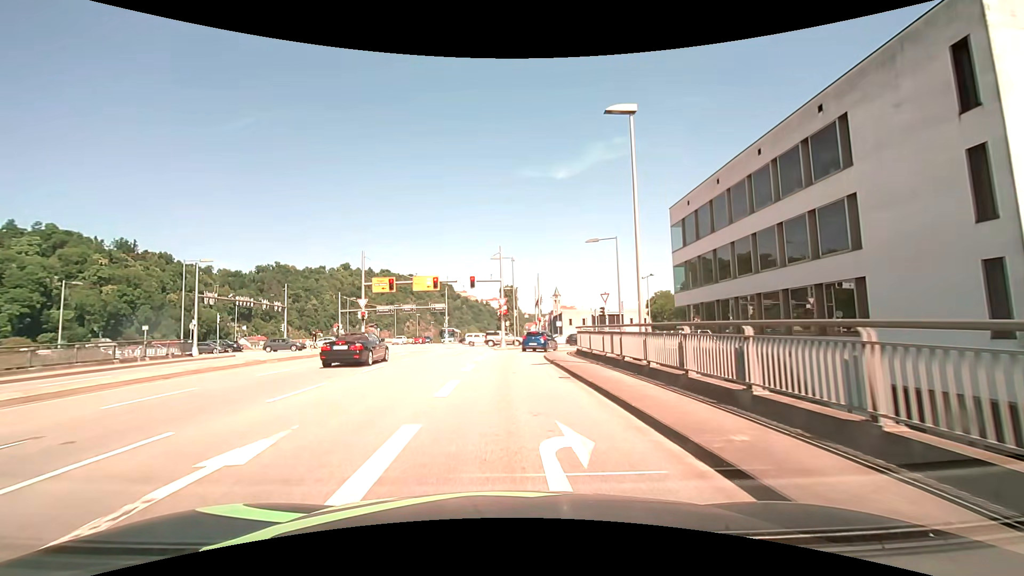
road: primary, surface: asphalt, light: Day
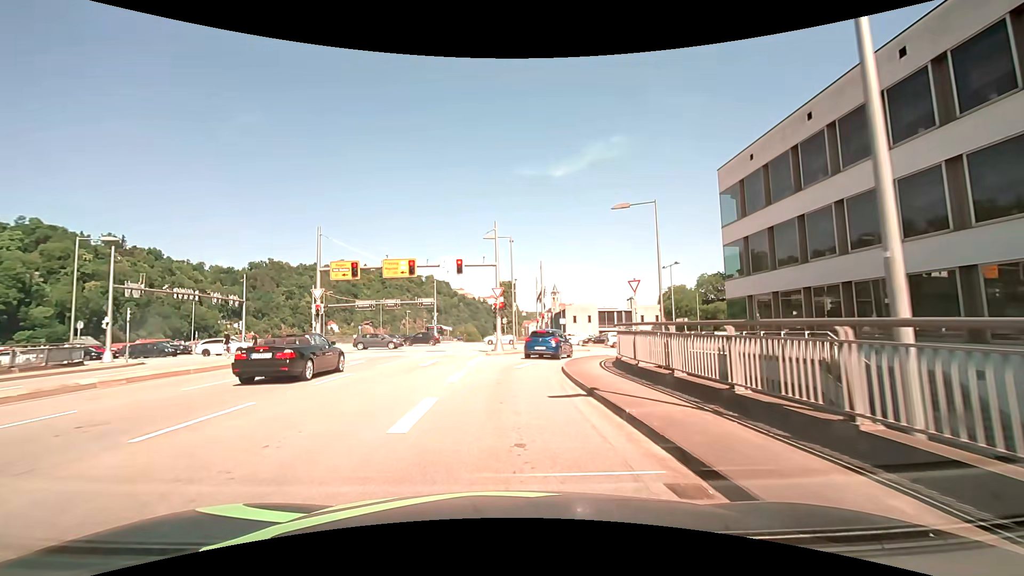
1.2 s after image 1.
(+0.1, +9.4) m; +1°
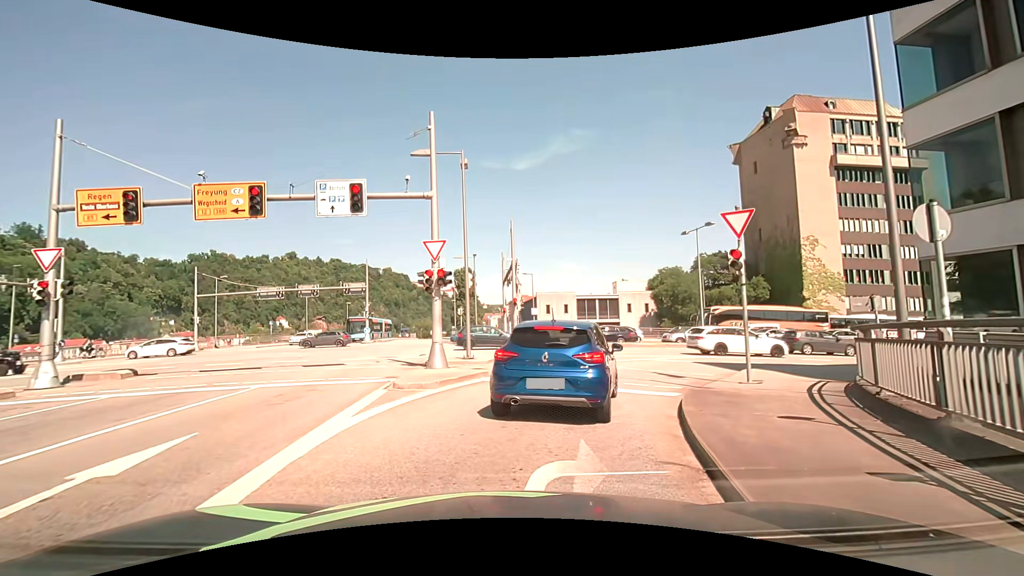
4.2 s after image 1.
(+0.1, +15.9) m; +3°
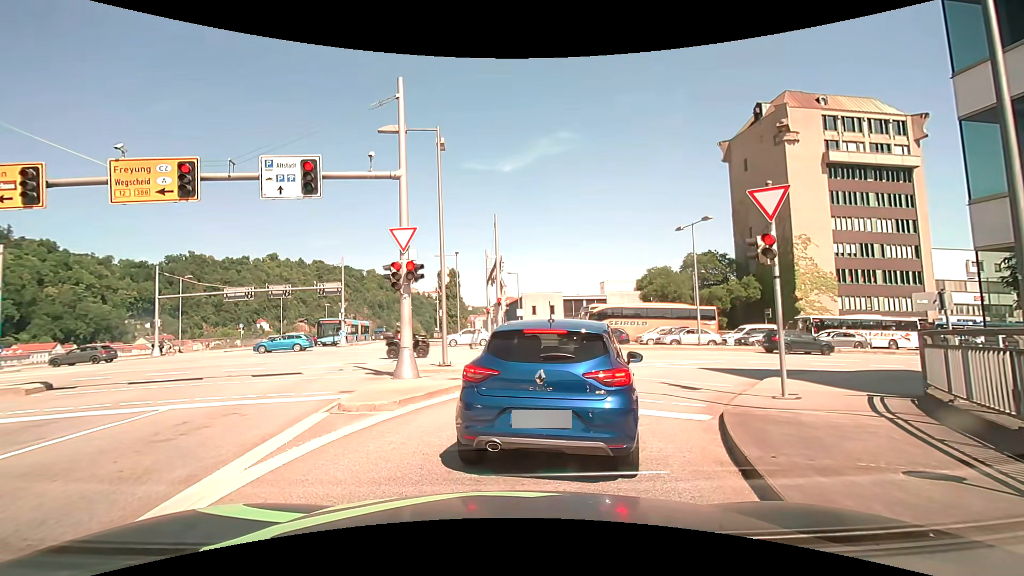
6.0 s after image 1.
(+0.1, +2.3) m; +2°
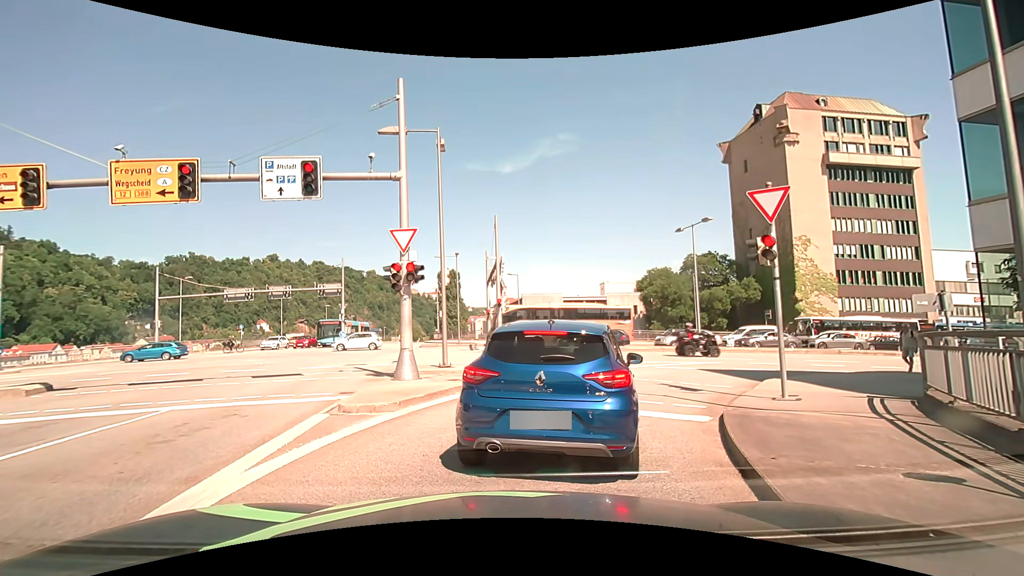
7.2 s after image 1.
(0.0, +0.1) m; 0°
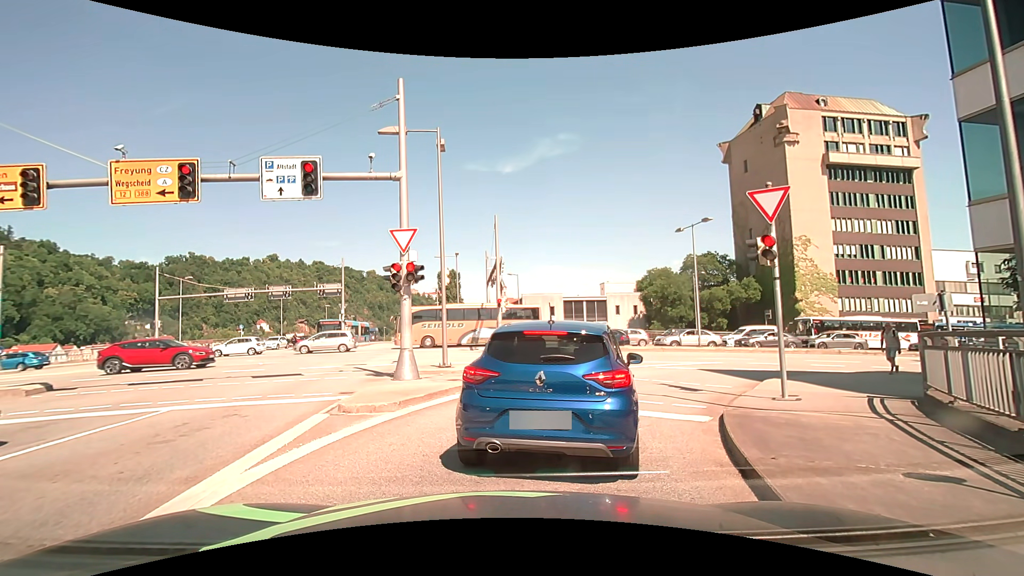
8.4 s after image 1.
(0.0, 0.0) m; 0°
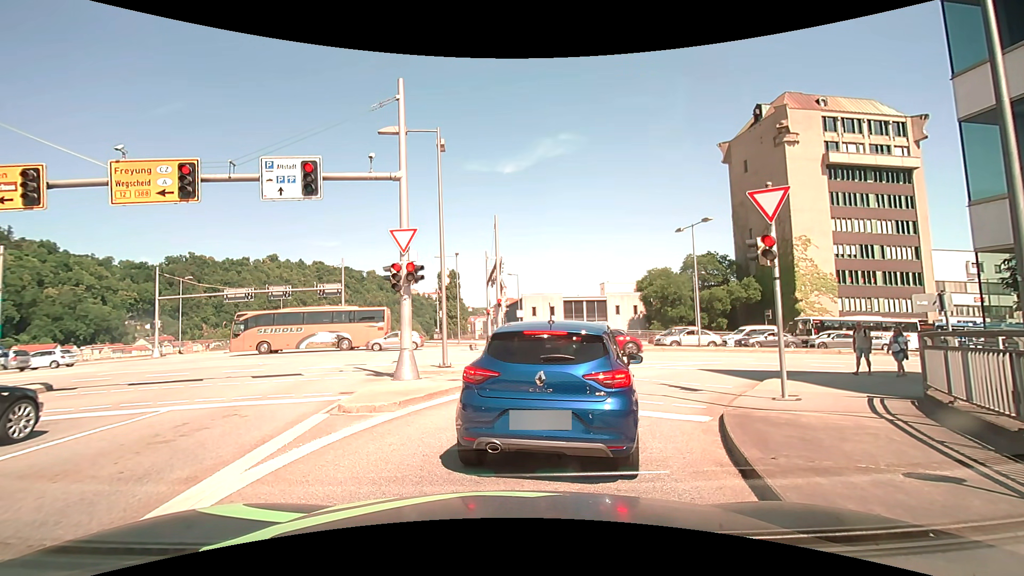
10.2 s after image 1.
(0.0, 0.0) m; 0°
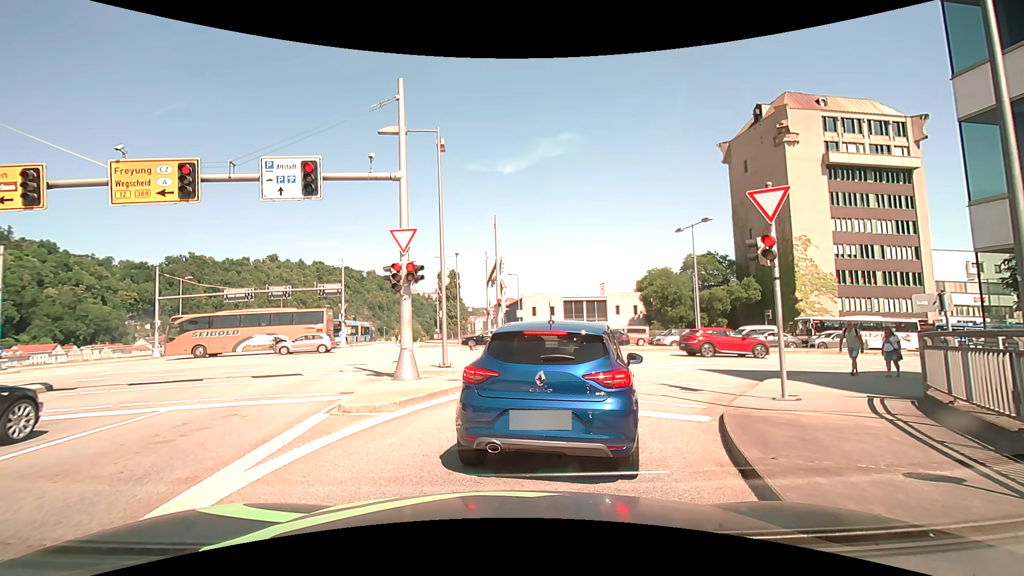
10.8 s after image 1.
(0.0, 0.0) m; 0°
